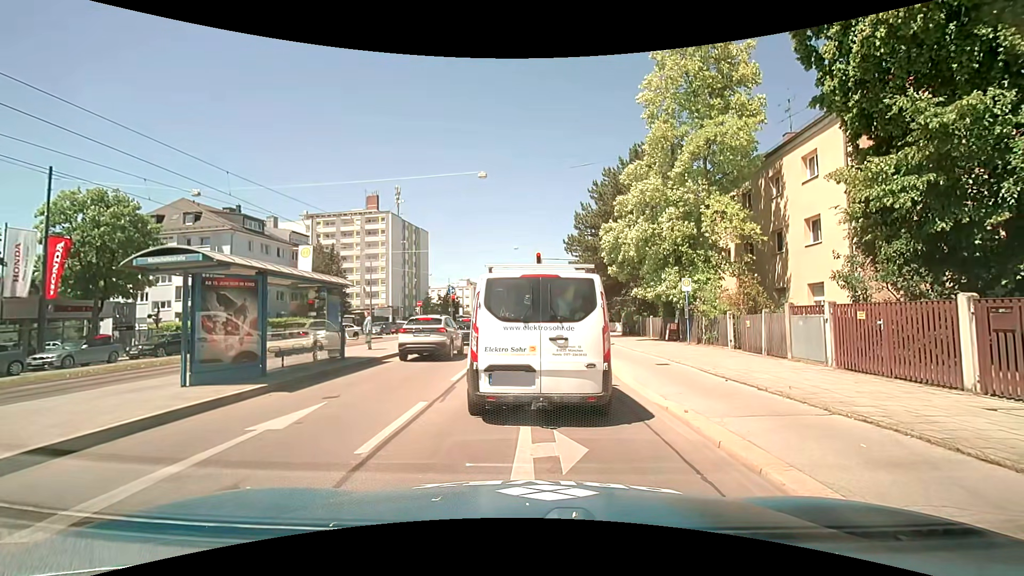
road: primary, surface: asphalt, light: Day
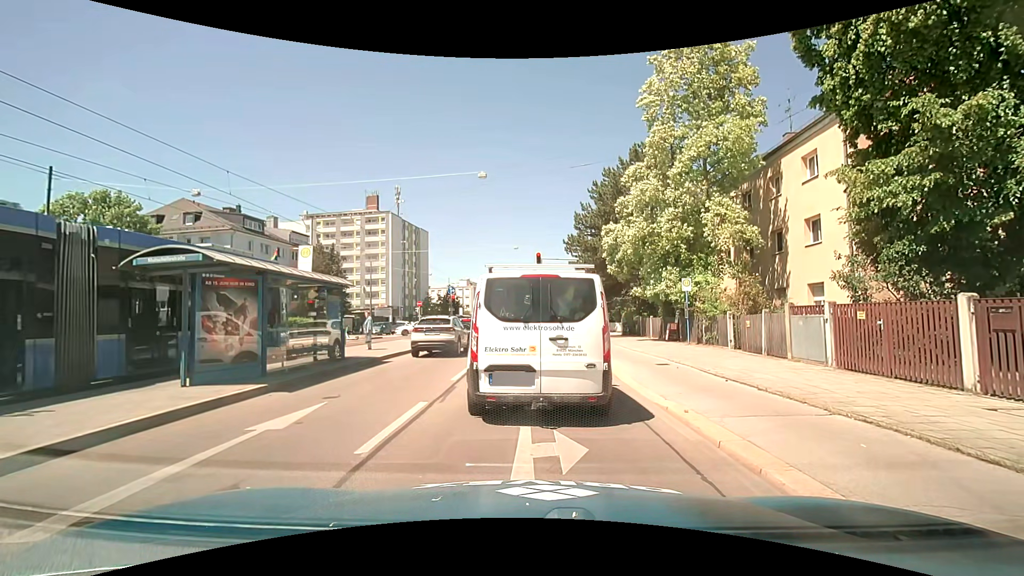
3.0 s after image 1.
(0.0, 0.0) m; 0°
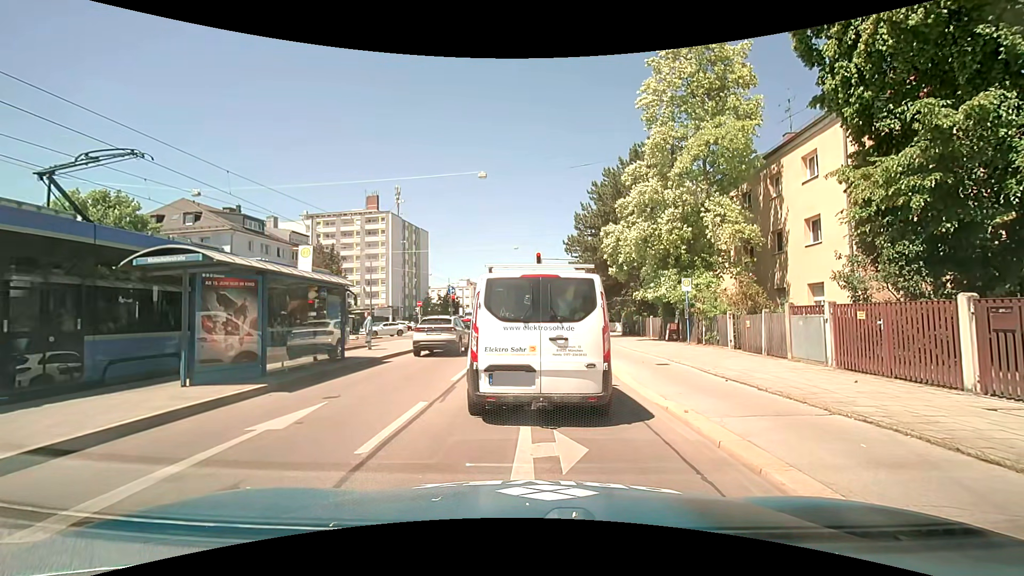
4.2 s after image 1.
(0.0, 0.0) m; 0°
(0, +10) (0, +20) (0, +30) (+1, +40) (+1, +50) (+1, +60) (+1, +70) (+2, +80) (+2, +90) (+3, +100) m
